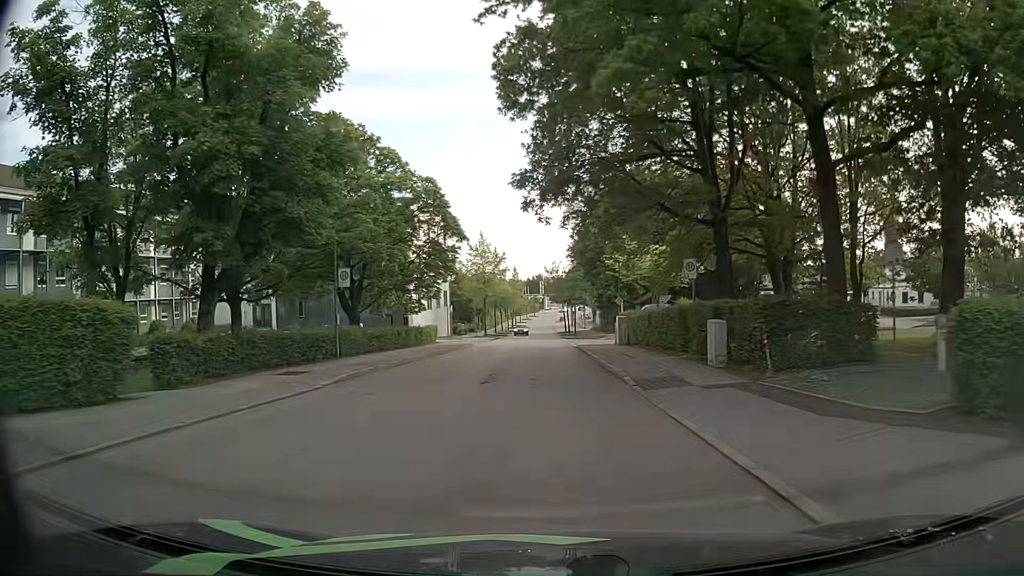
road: residential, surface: asphalt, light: Day
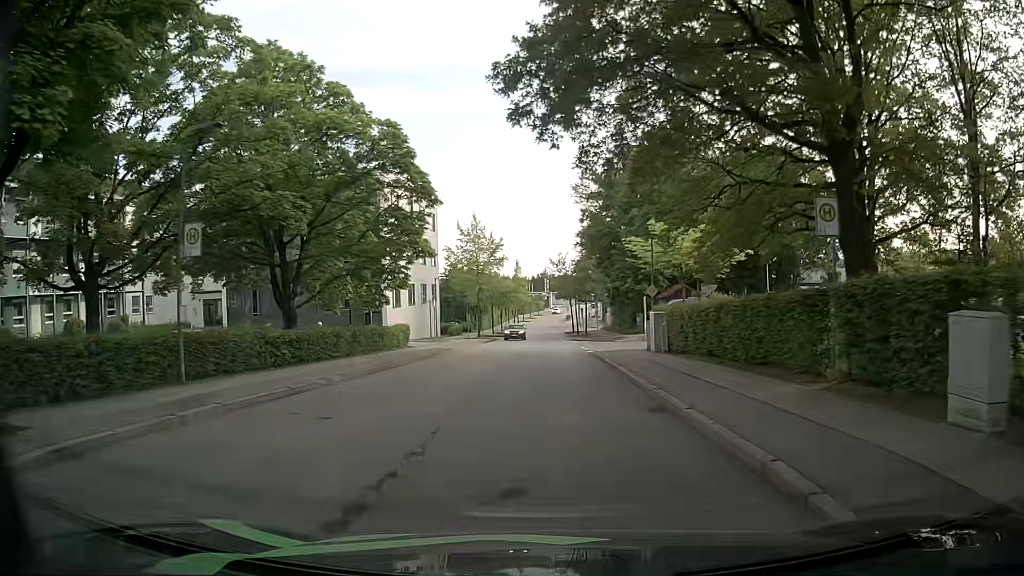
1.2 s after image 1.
(-0.1, +11.1) m; -1°
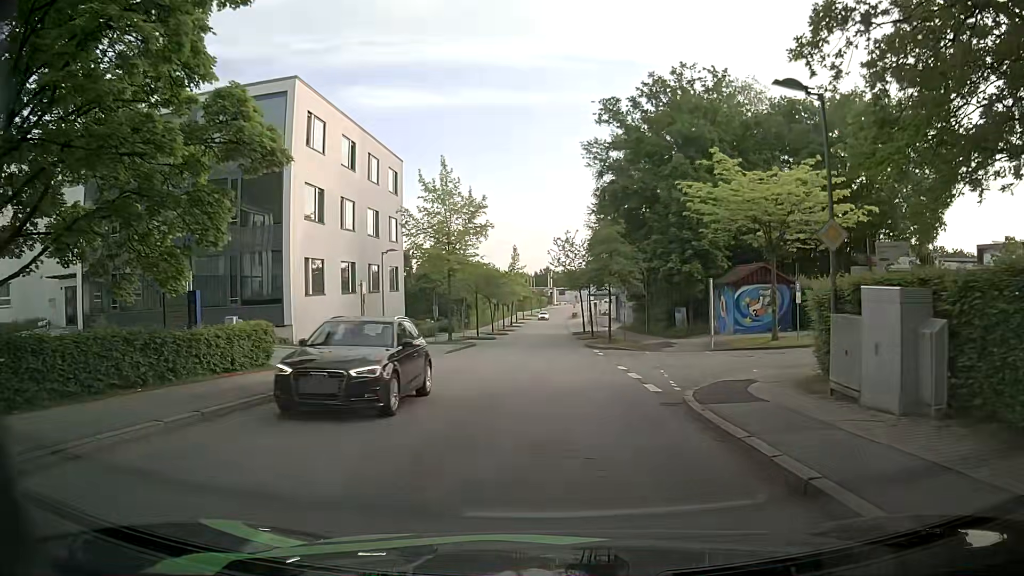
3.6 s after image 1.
(-0.1, +18.6) m; 0°
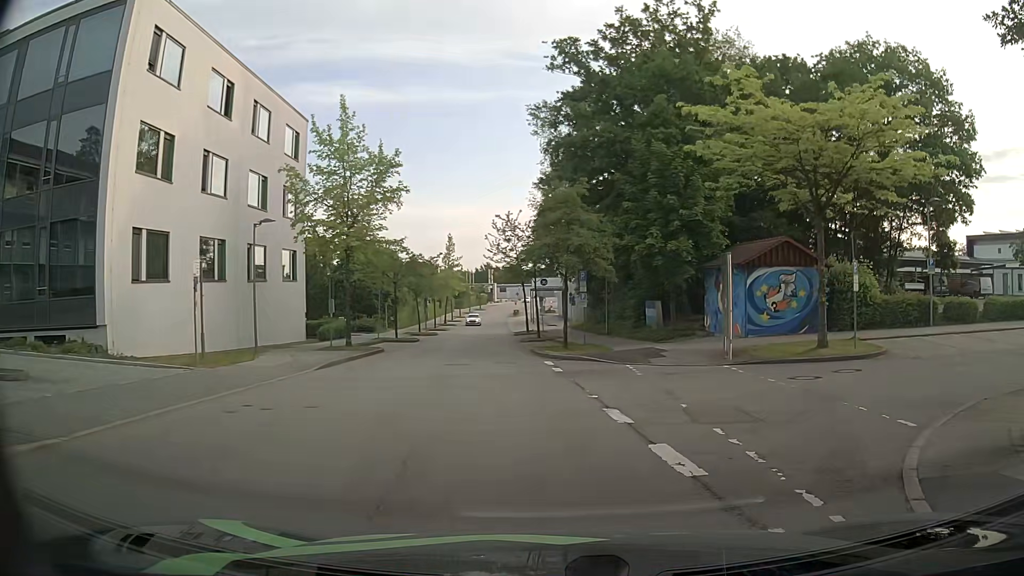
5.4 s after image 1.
(+0.1, +10.3) m; +6°
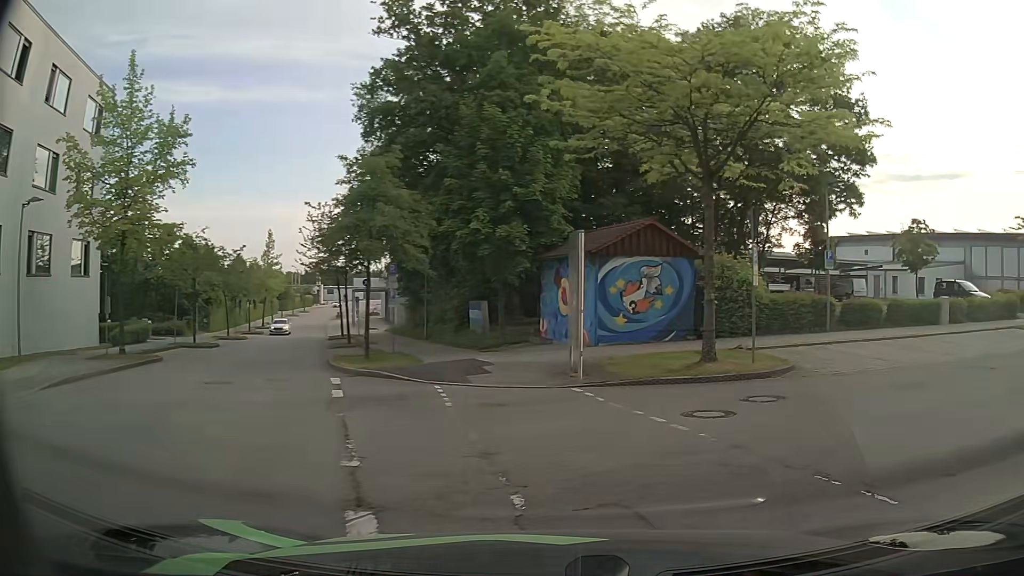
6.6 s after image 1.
(+0.4, +5.3) m; +16°
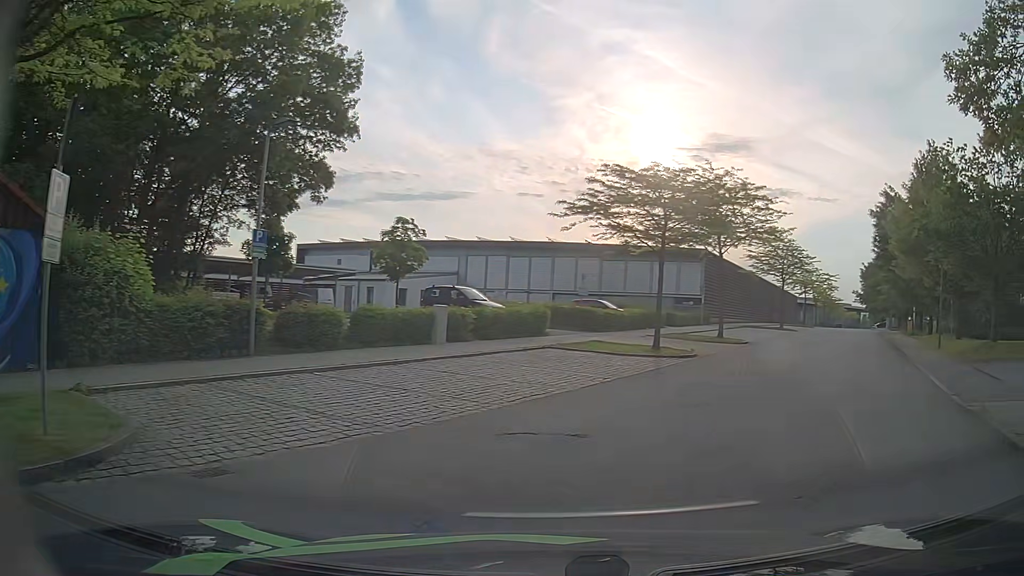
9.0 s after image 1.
(+2.7, +7.9) m; +44°
